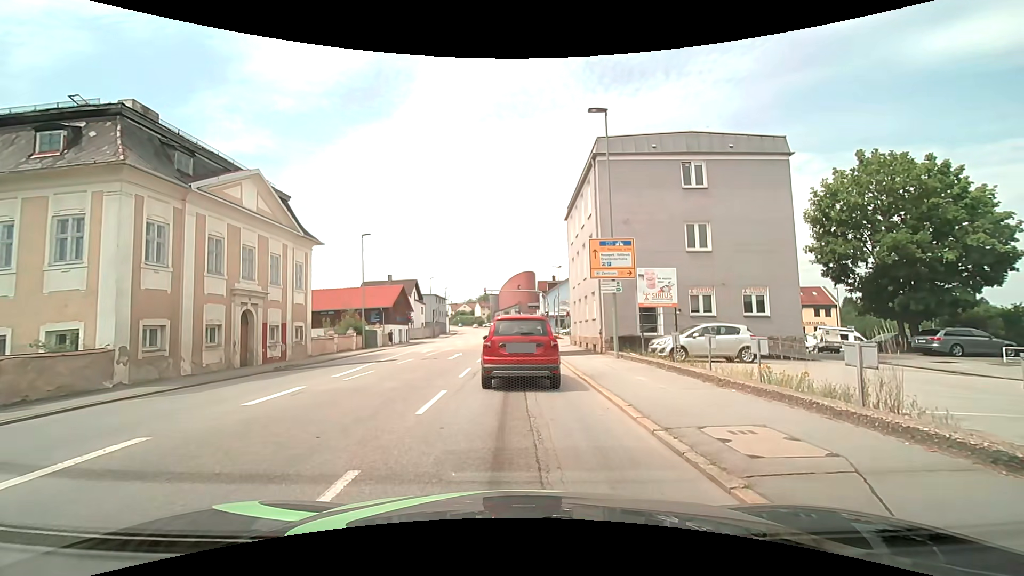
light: Day
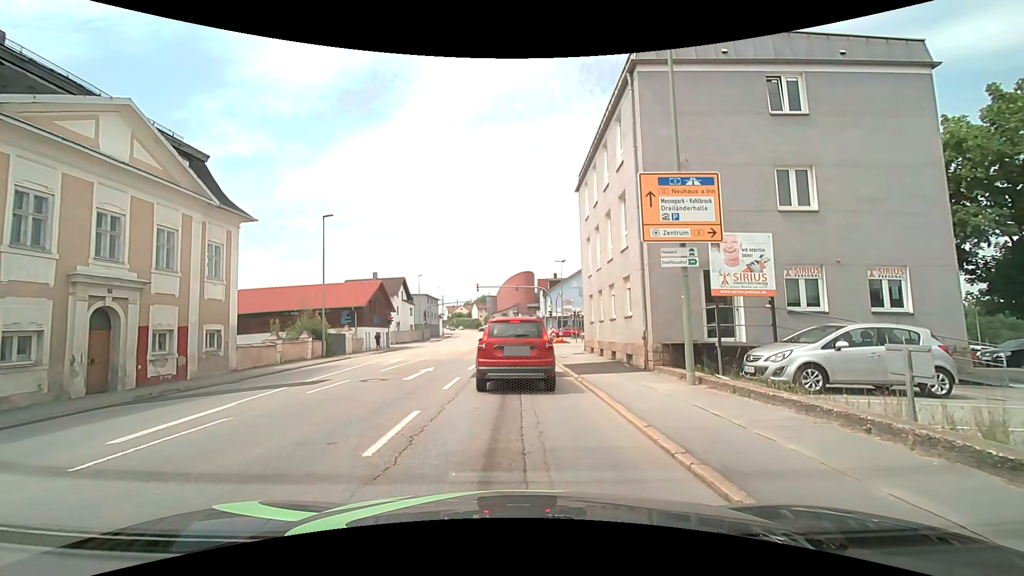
(0.0, +8.6) m; 0°
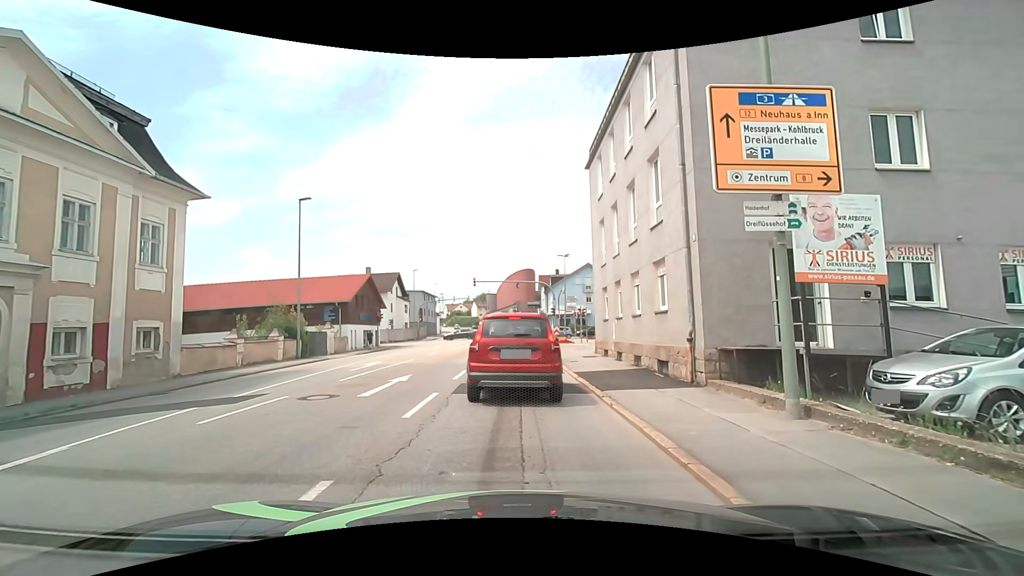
(0.0, +4.0) m; 0°
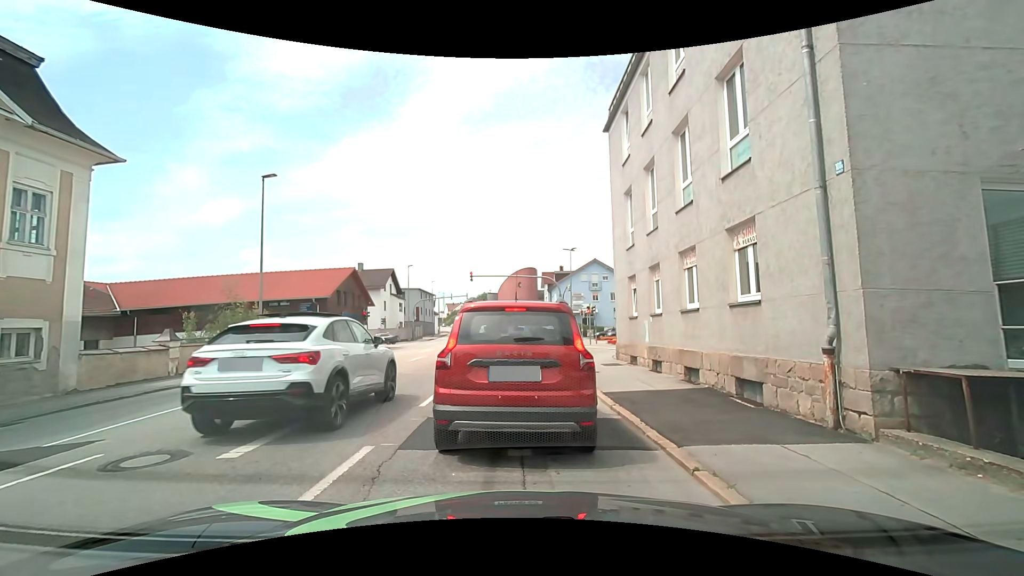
(0.0, +4.7) m; 0°
